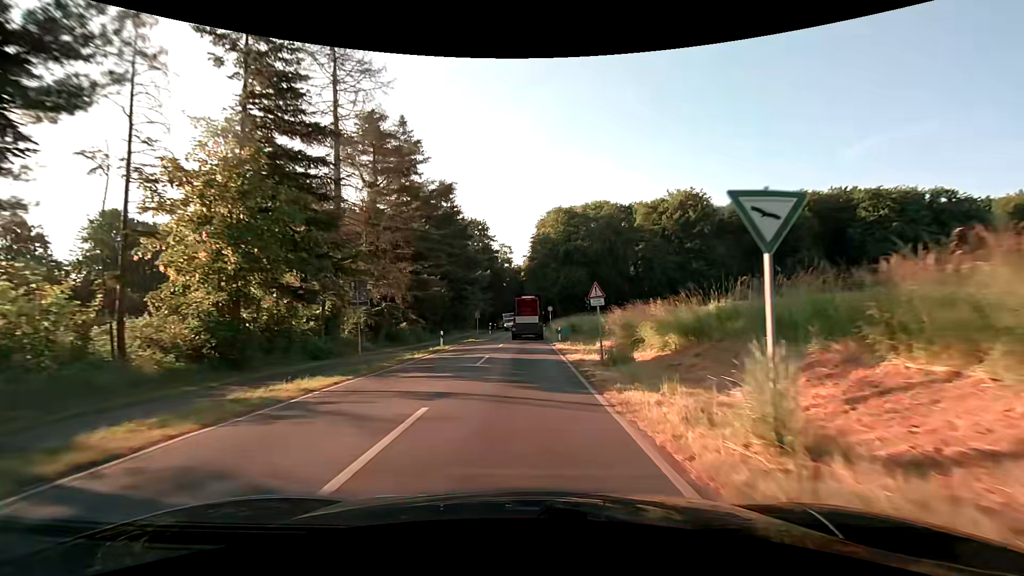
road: secondary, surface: asphalt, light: Day
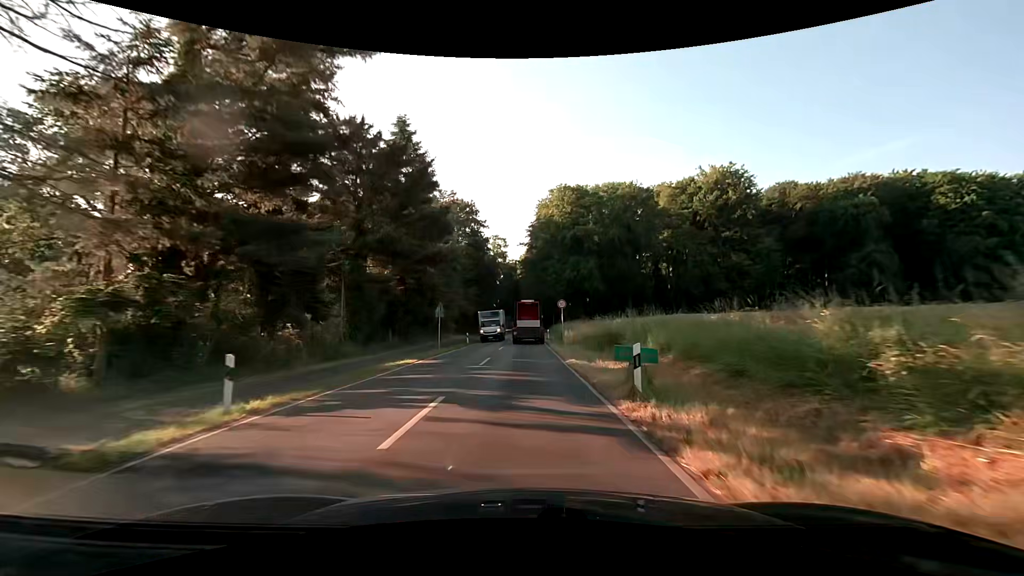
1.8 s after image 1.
(+0.2, +23.2) m; +1°
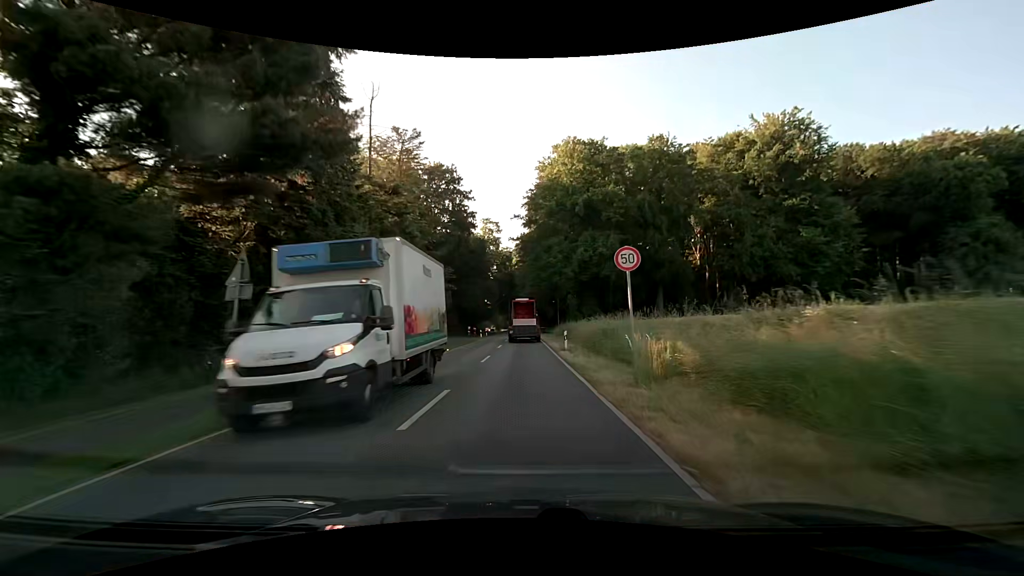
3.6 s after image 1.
(+0.1, +23.2) m; 0°
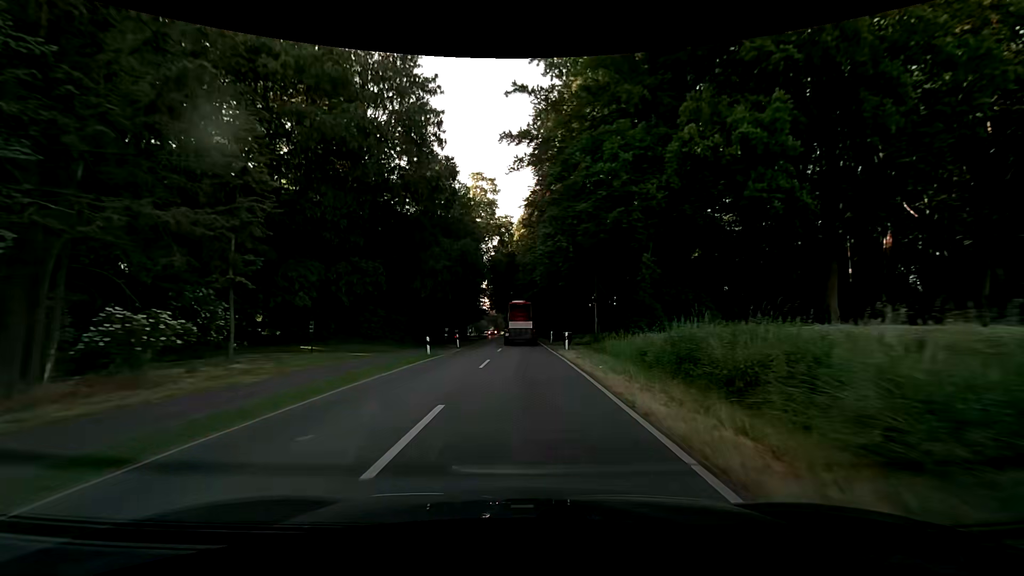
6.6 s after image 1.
(+0.1, +38.7) m; 0°
